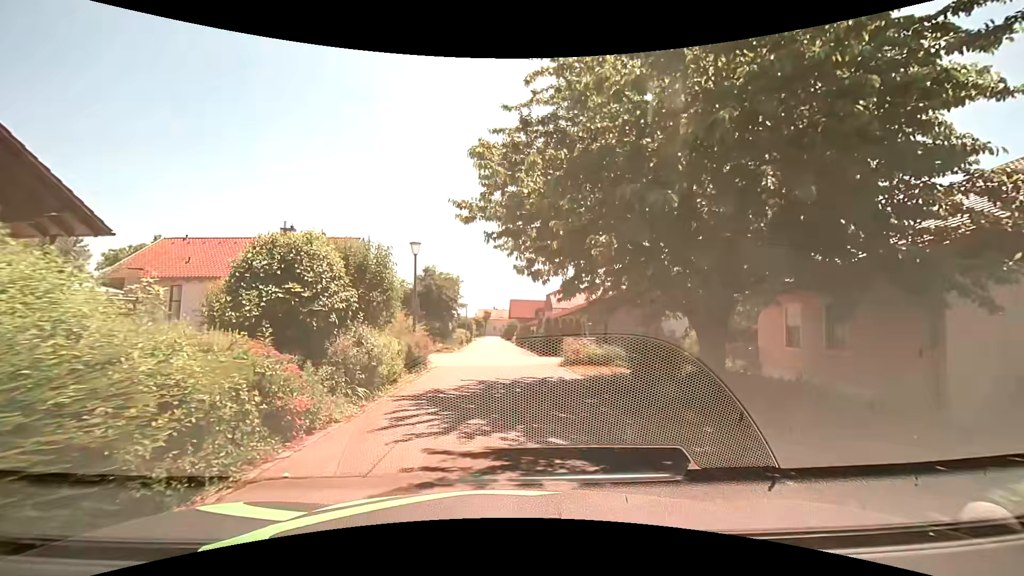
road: residential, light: Day
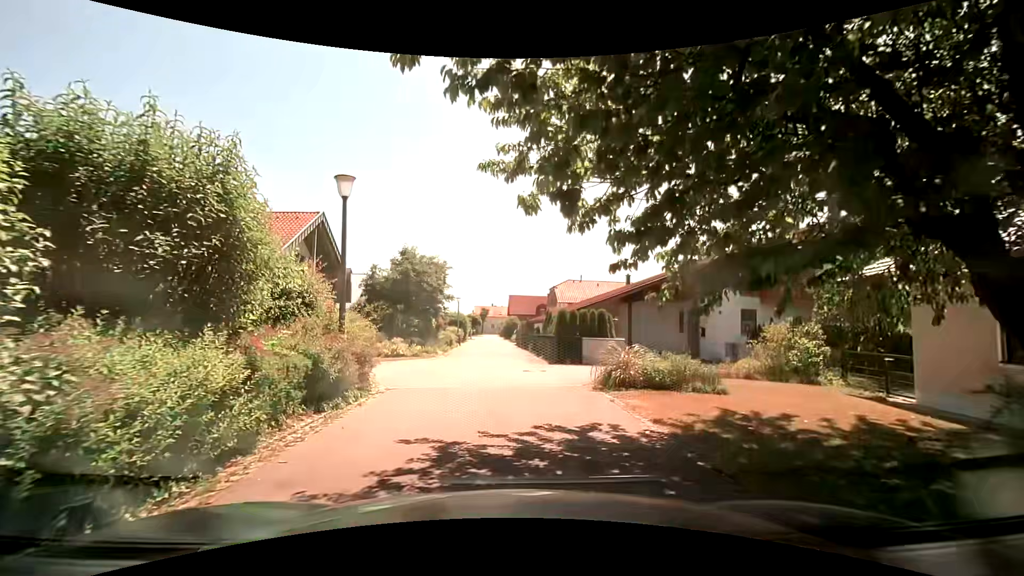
(0.0, +7.2) m; 0°
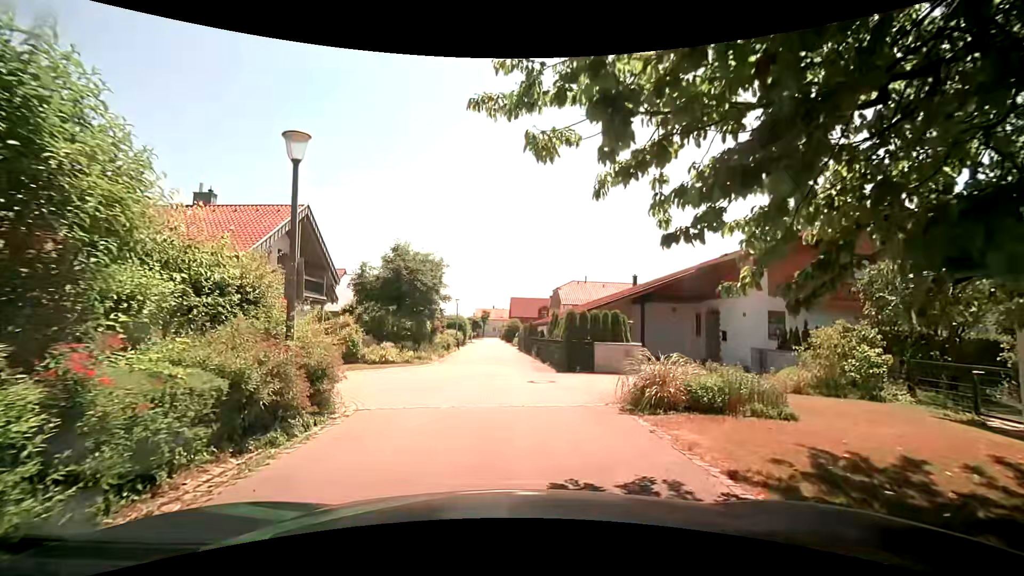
(0.0, +2.3) m; 0°
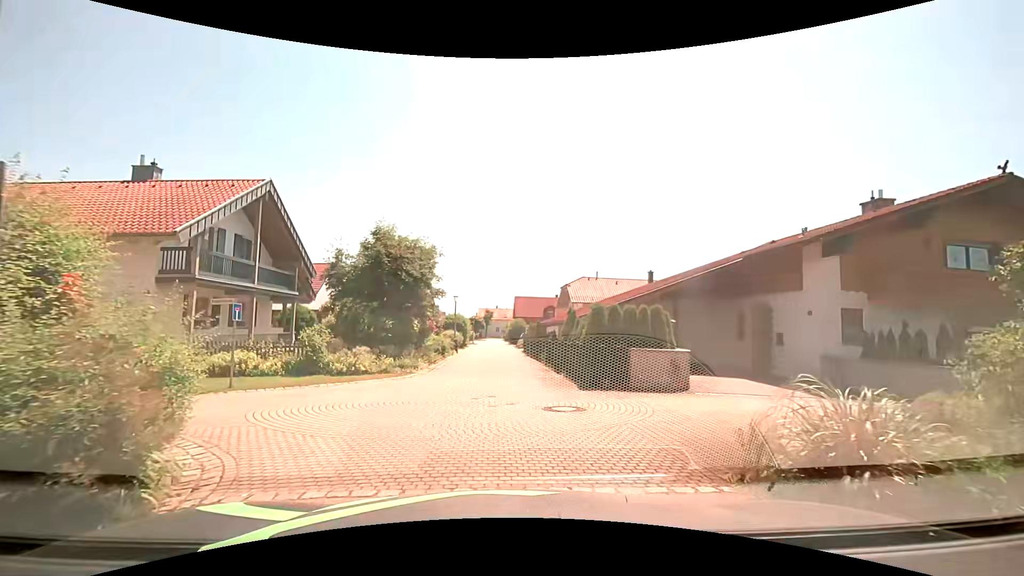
(-0.1, +4.4) m; -1°
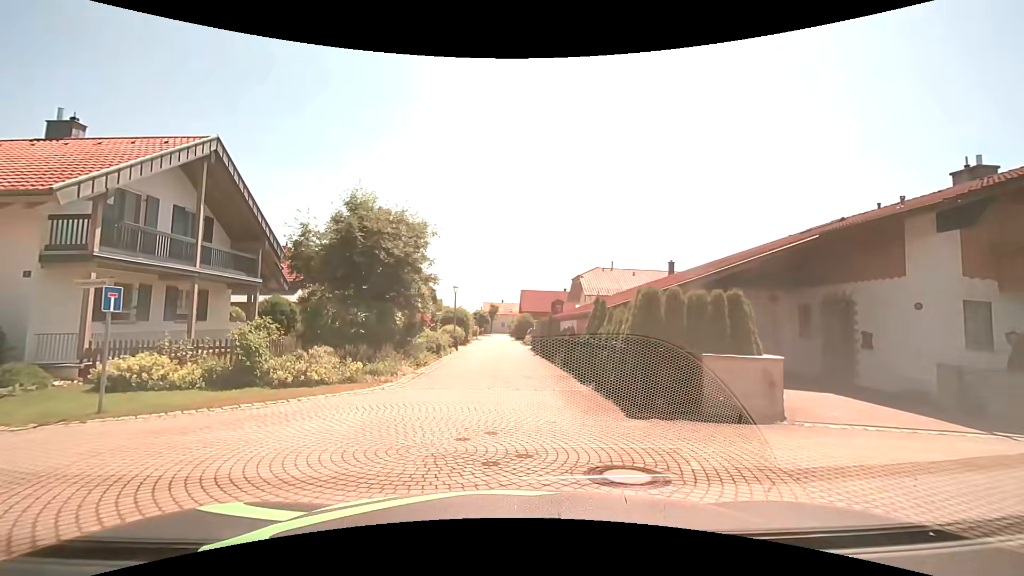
(0.0, +4.3) m; 0°
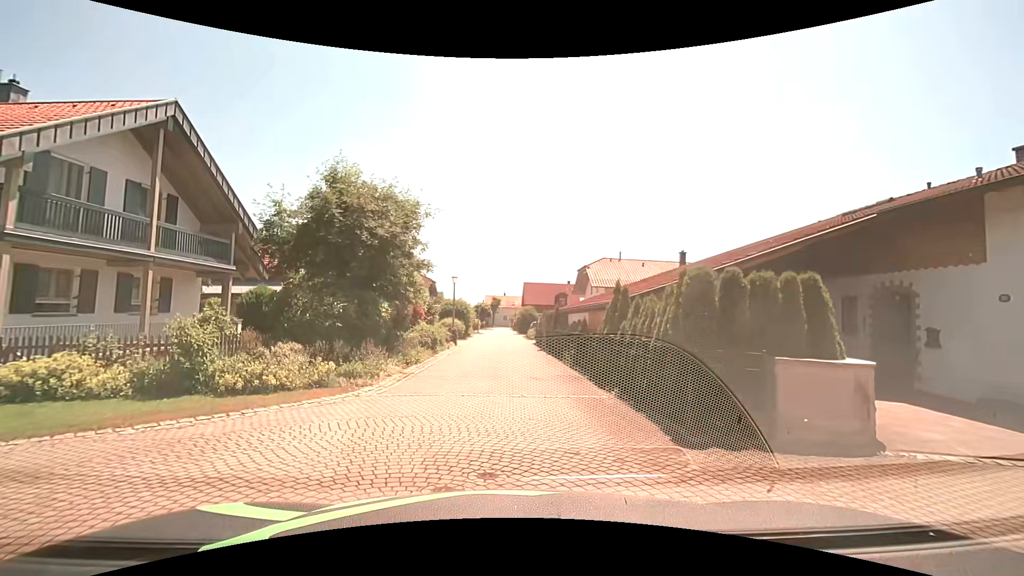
(0.0, +2.2) m; -1°
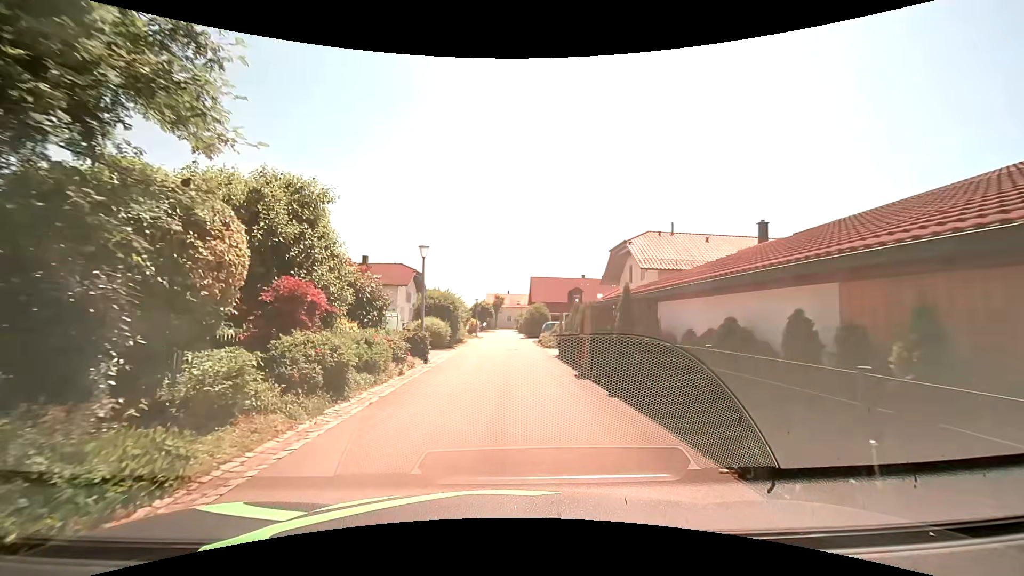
(+0.1, +12.8) m; -1°
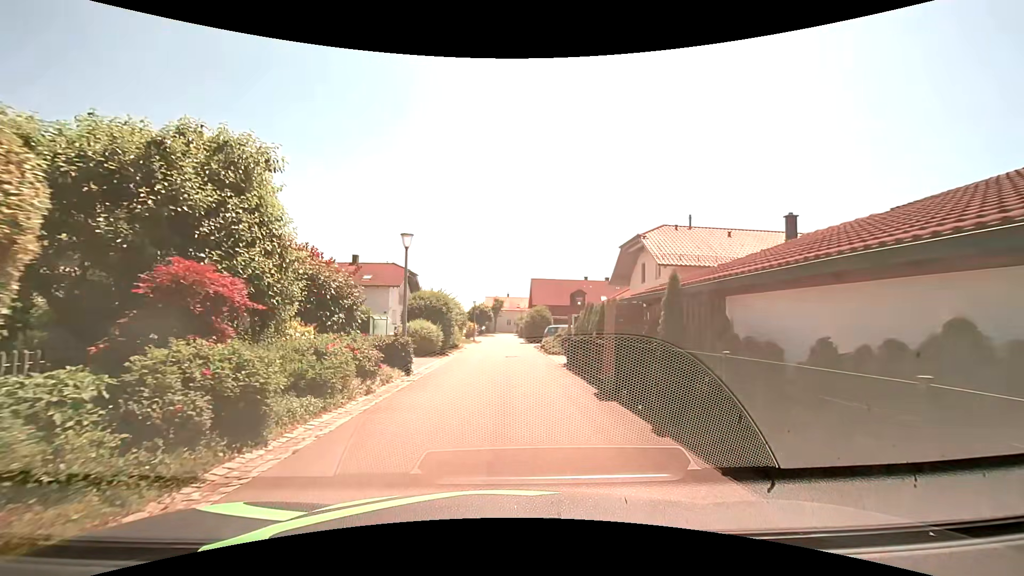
(0.0, +3.1) m; +1°
